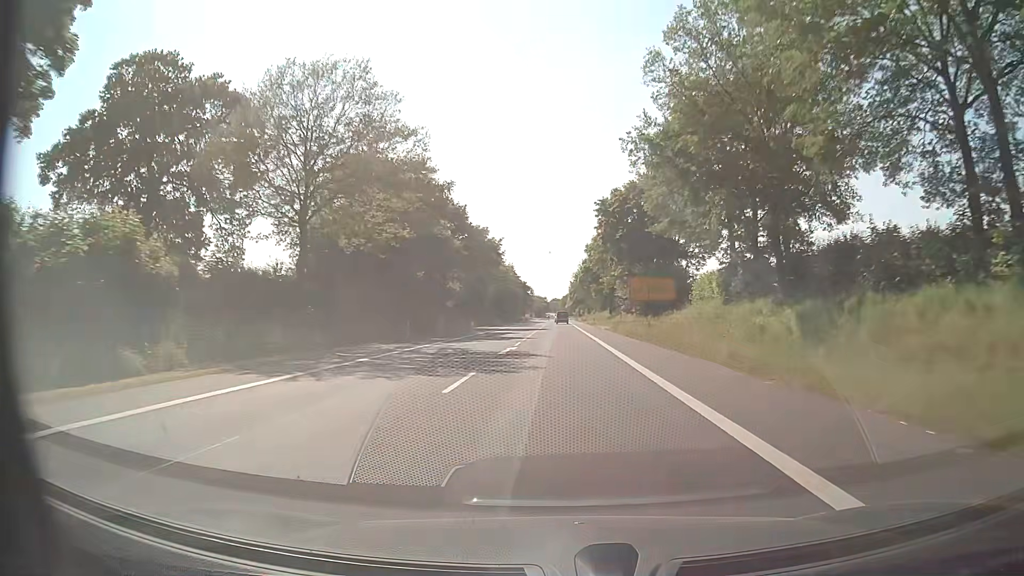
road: secondary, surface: asphalt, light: Day
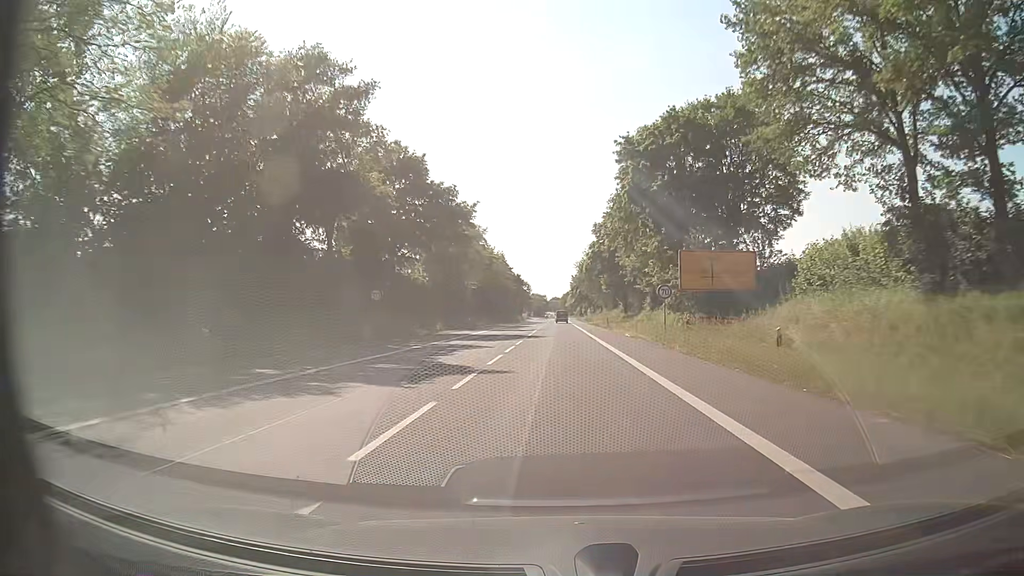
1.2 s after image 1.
(+0.1, +23.3) m; 0°
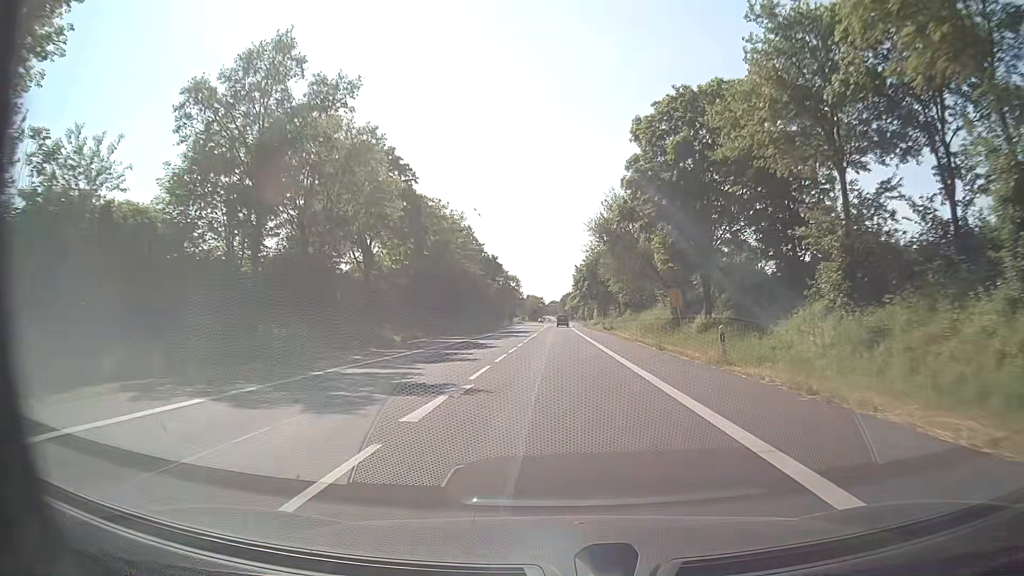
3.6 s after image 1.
(+0.2, +45.0) m; 0°
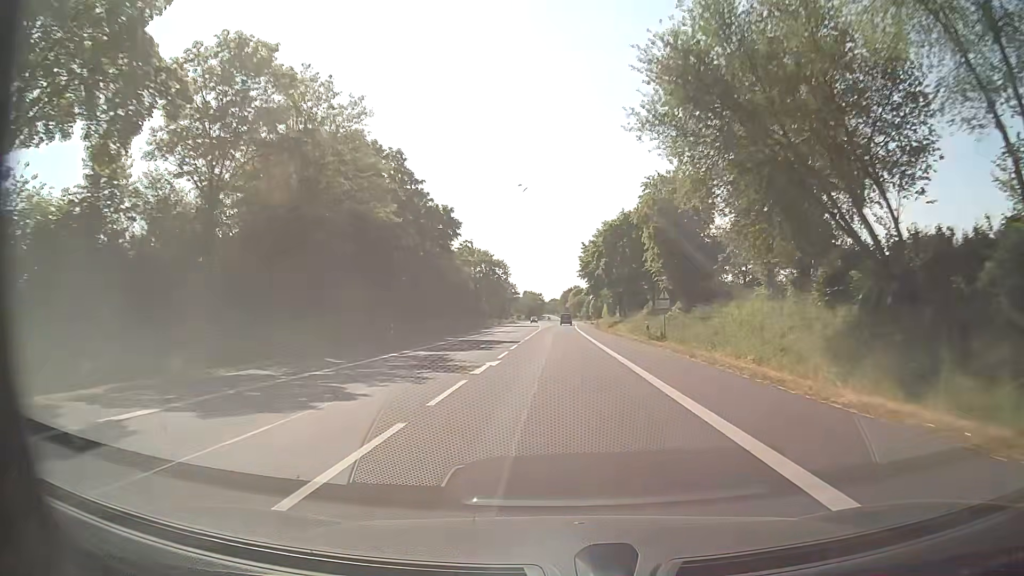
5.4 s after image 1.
(+0.1, +34.5) m; 0°
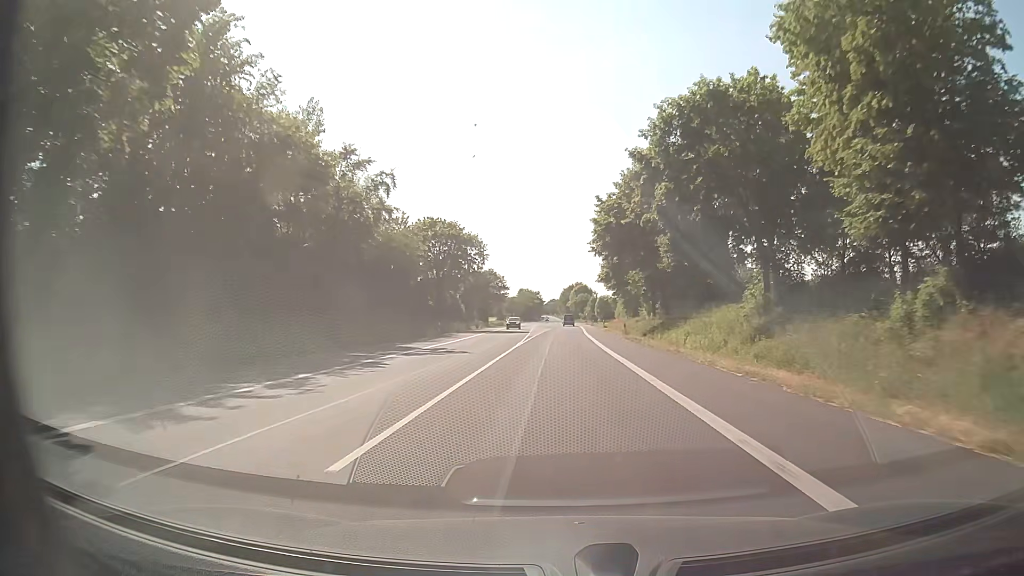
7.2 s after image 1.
(0.0, +34.7) m; 0°
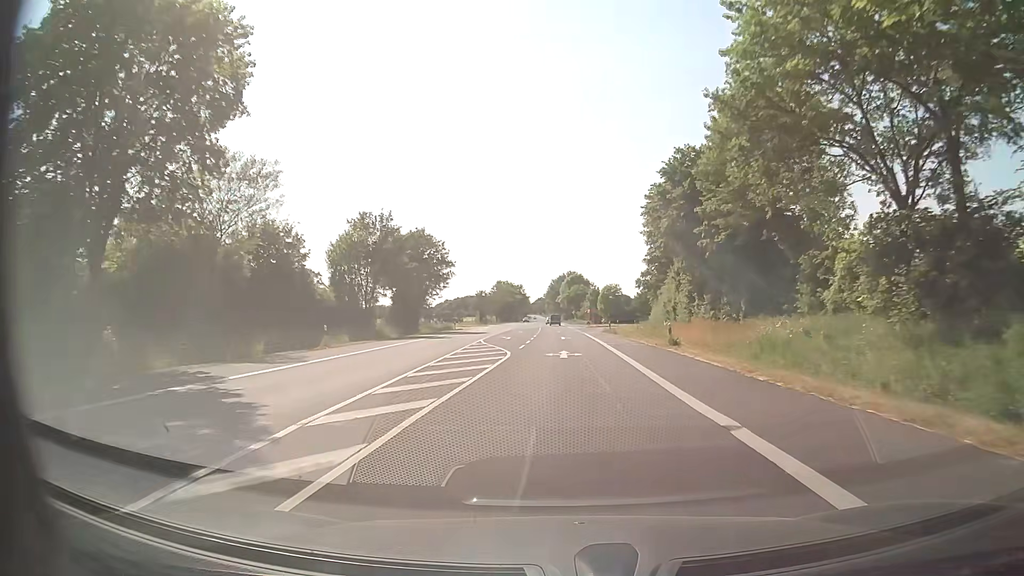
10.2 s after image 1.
(+0.3, +58.1) m; +1°
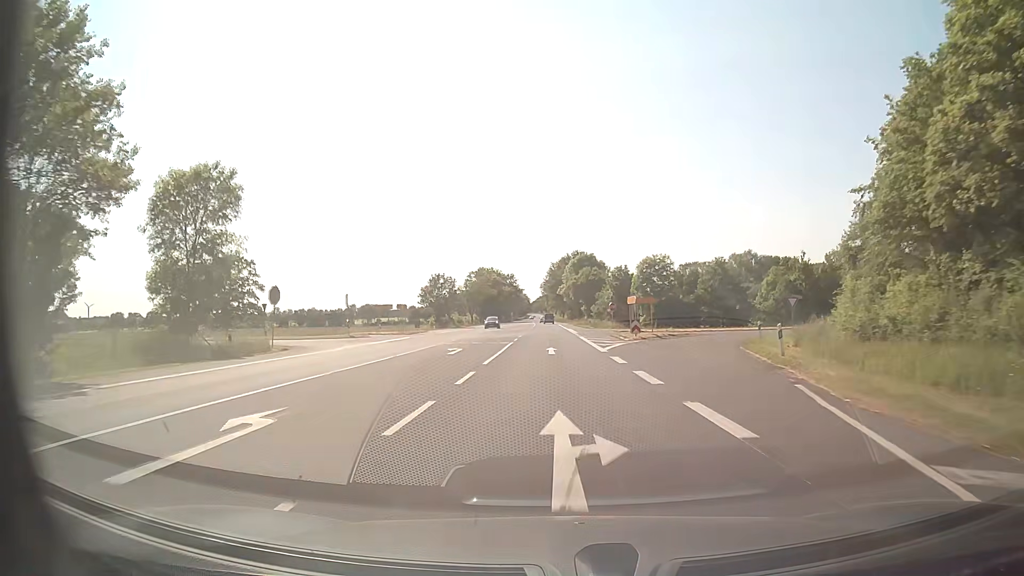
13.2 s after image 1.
(+0.4, +58.2) m; 0°
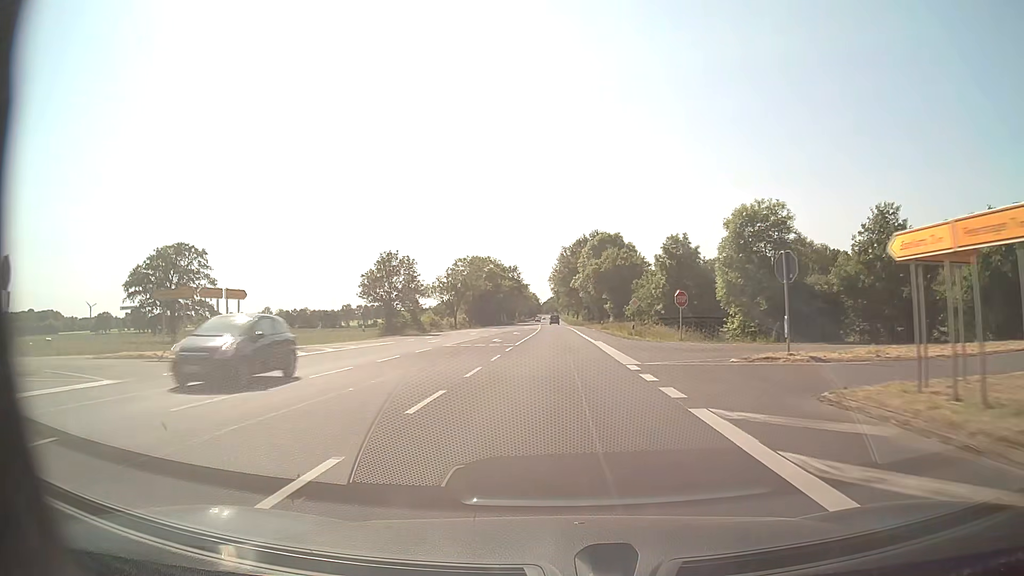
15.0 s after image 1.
(-0.3, +34.9) m; -1°
(0, +10) (0, +20) (0, +30) (0, +40) (0, +50) (0, +60) (0, +70) (0, +80) (-1, +90) (-1, +100) m
